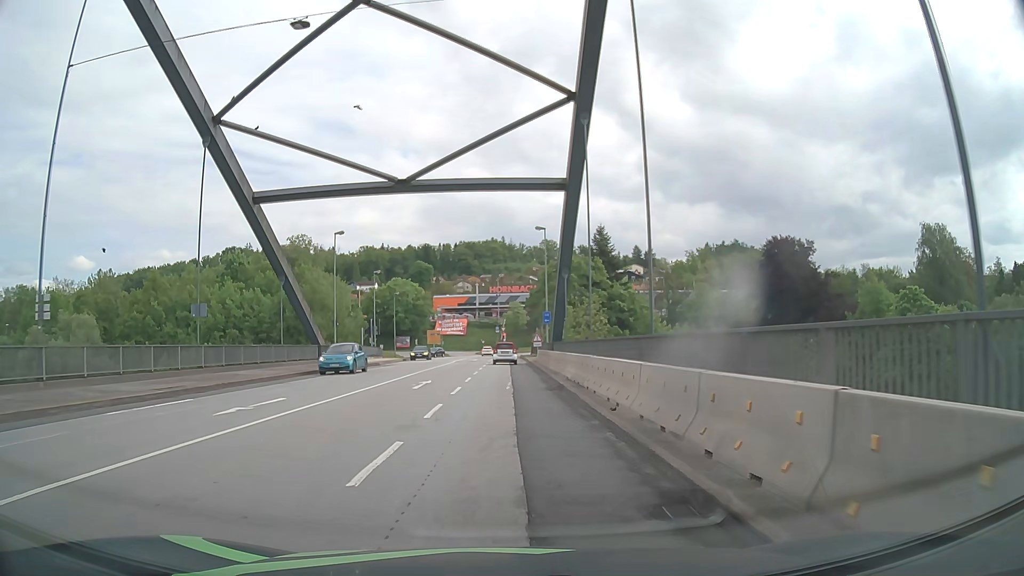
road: primary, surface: asphalt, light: Day
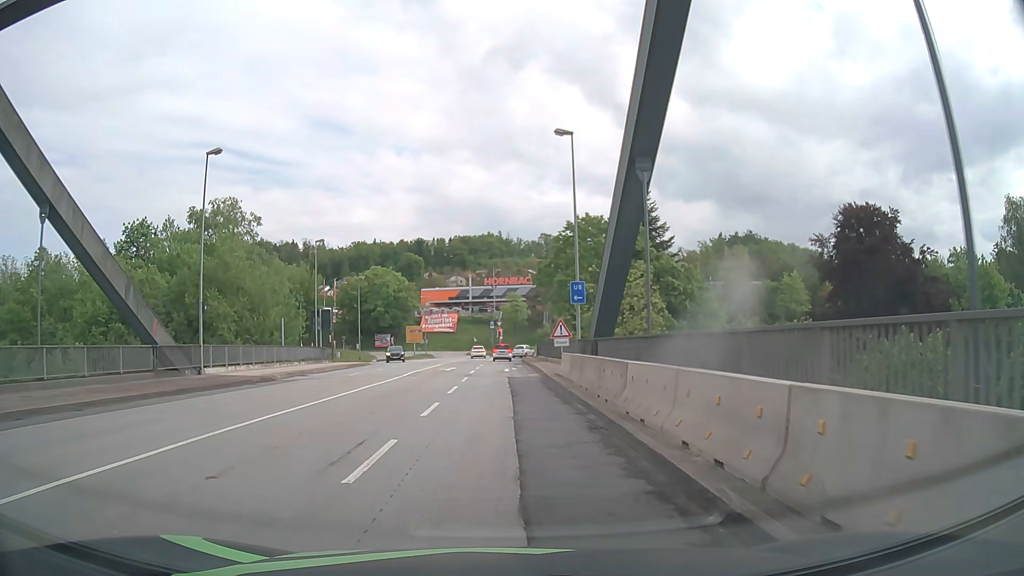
(+0.1, +24.0) m; 0°
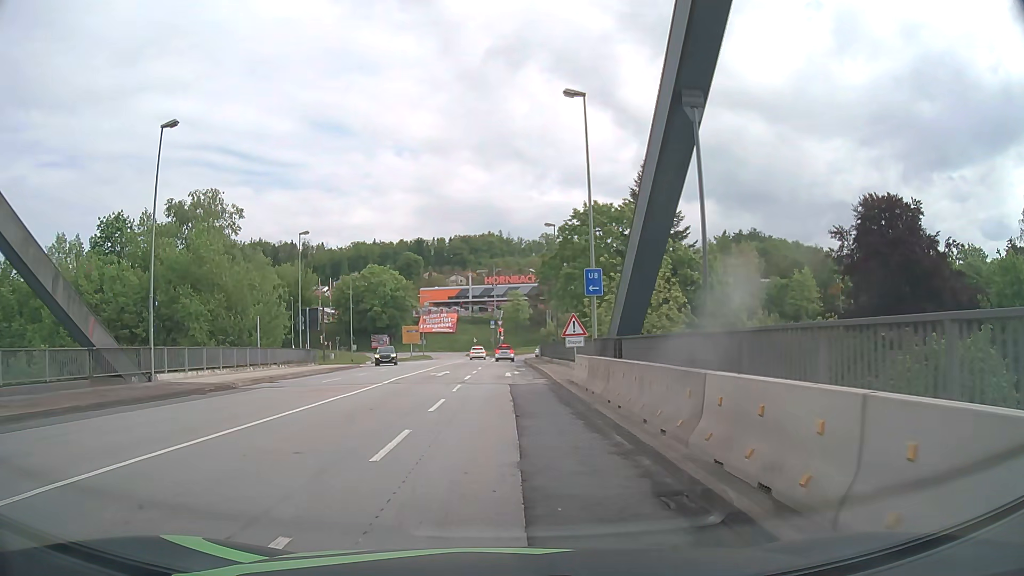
(0.0, +4.7) m; 0°
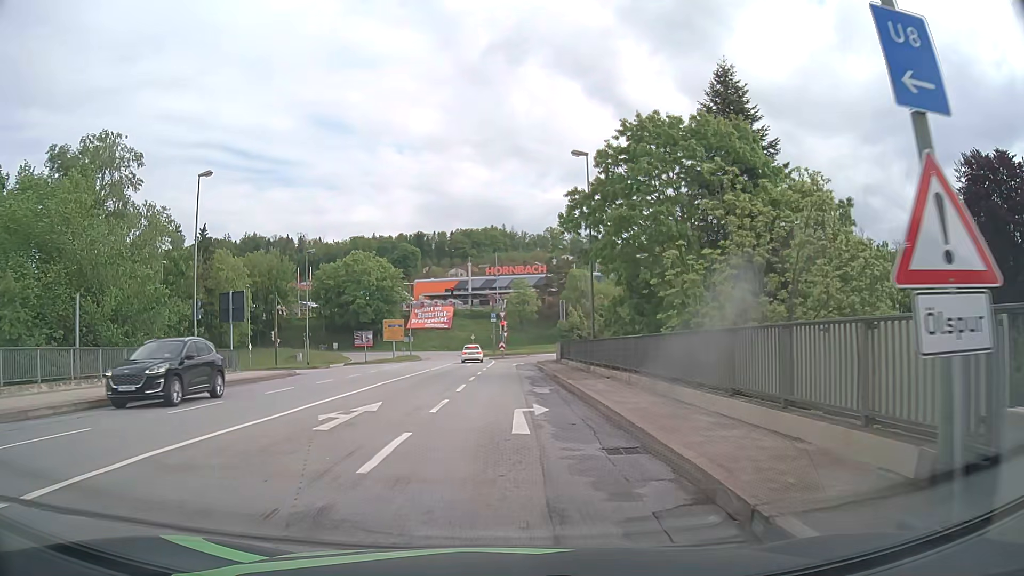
(-0.1, +18.9) m; -1°
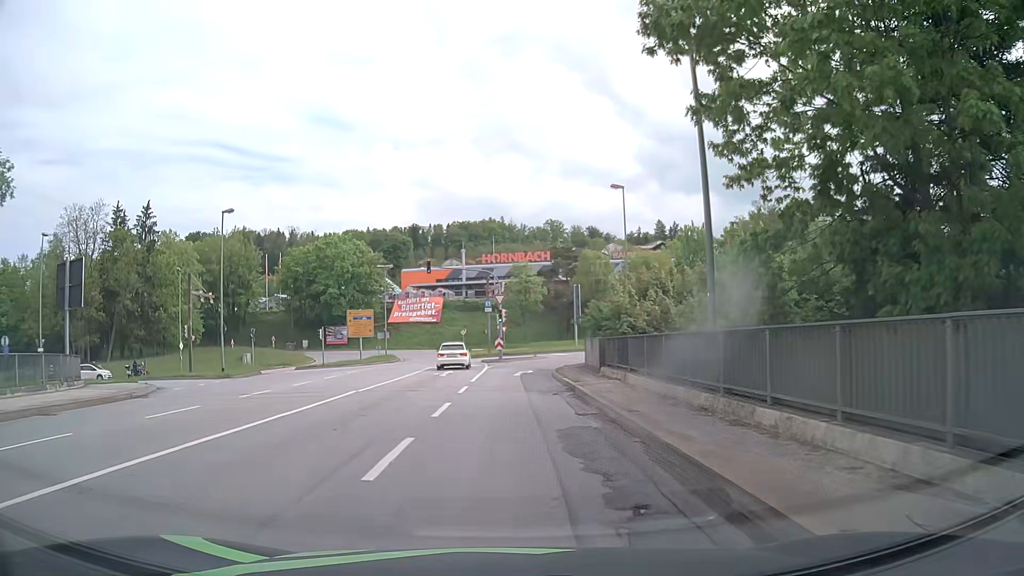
(+0.2, +18.4) m; +1°
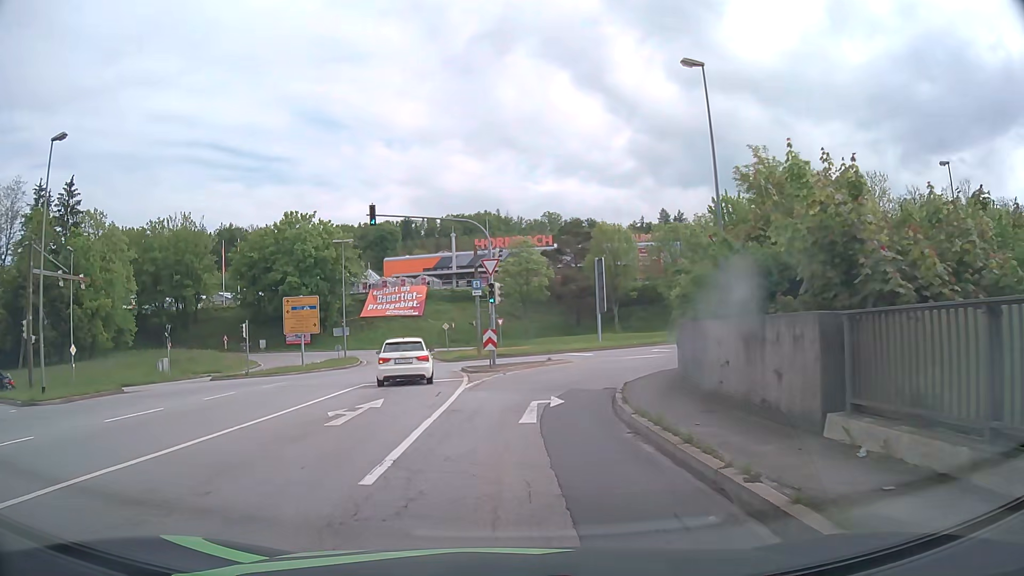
(0.0, +18.0) m; 0°
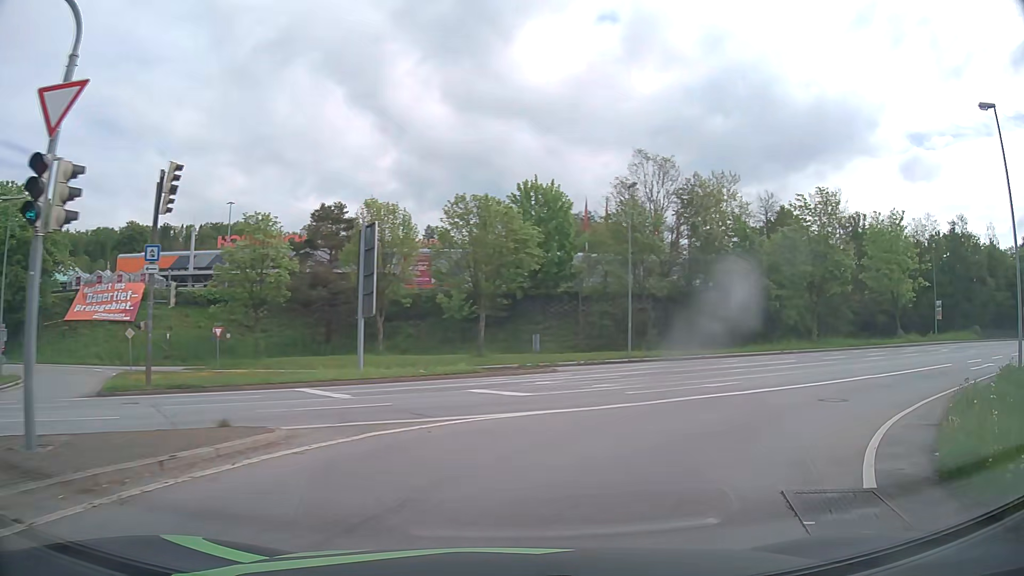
(+1.8, +20.0) m; +21°
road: primary_link
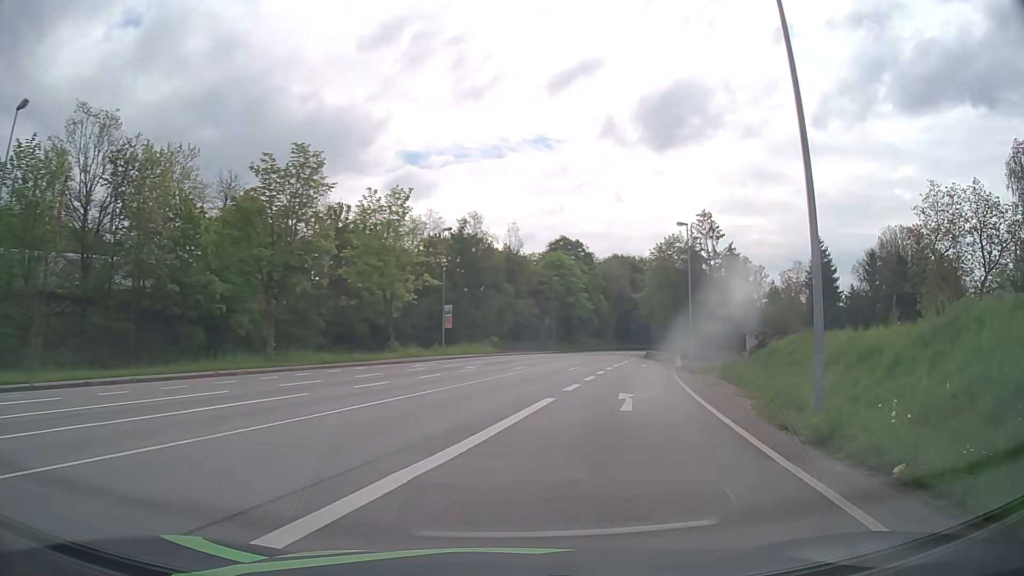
(+6.4, +14.6) m; +46°
(+1, +10) (+3, +20) (+5, +30) (+6, +39) (+8, +49) (+9, +59) (+11, +69) (+13, +79) (+15, +89) (+18, +98) m
